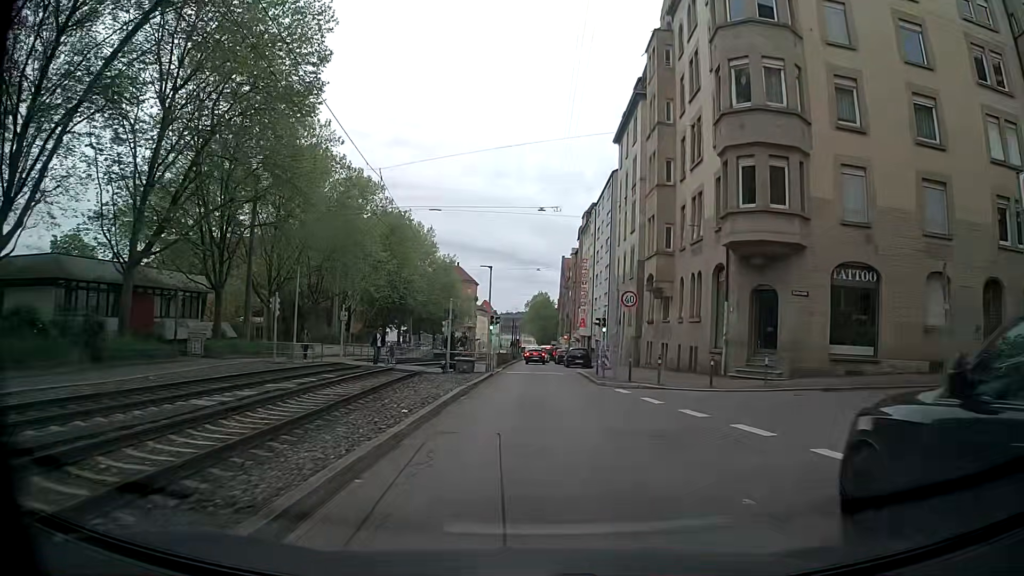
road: tertiary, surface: asphalt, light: Day
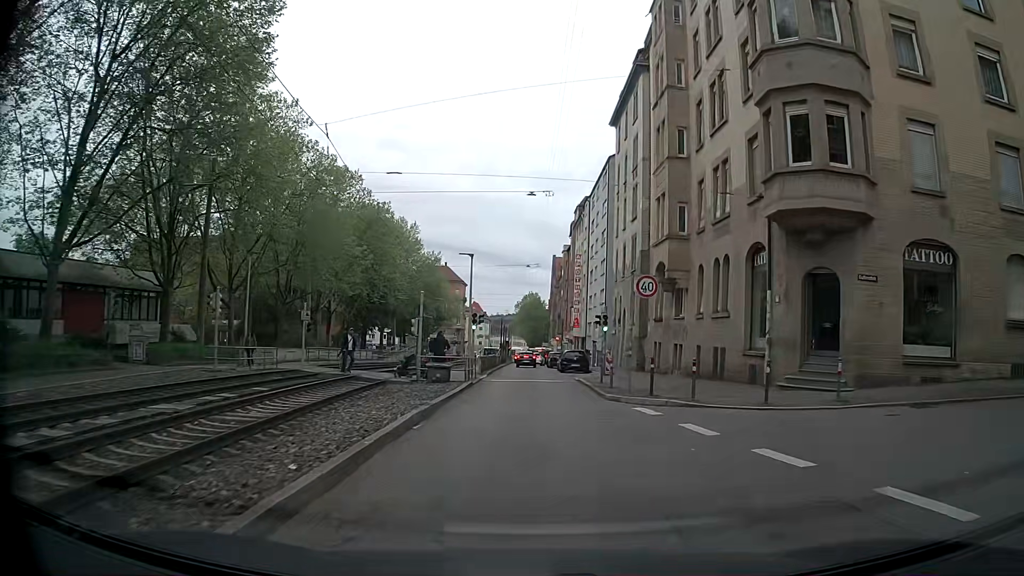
(0.0, +5.4) m; 0°
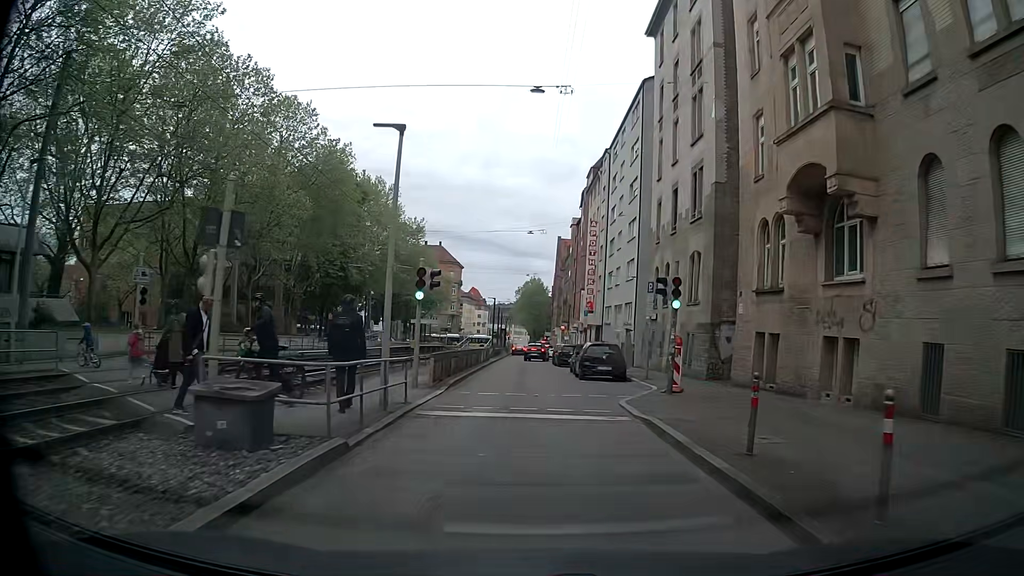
(0.0, +16.2) m; 0°
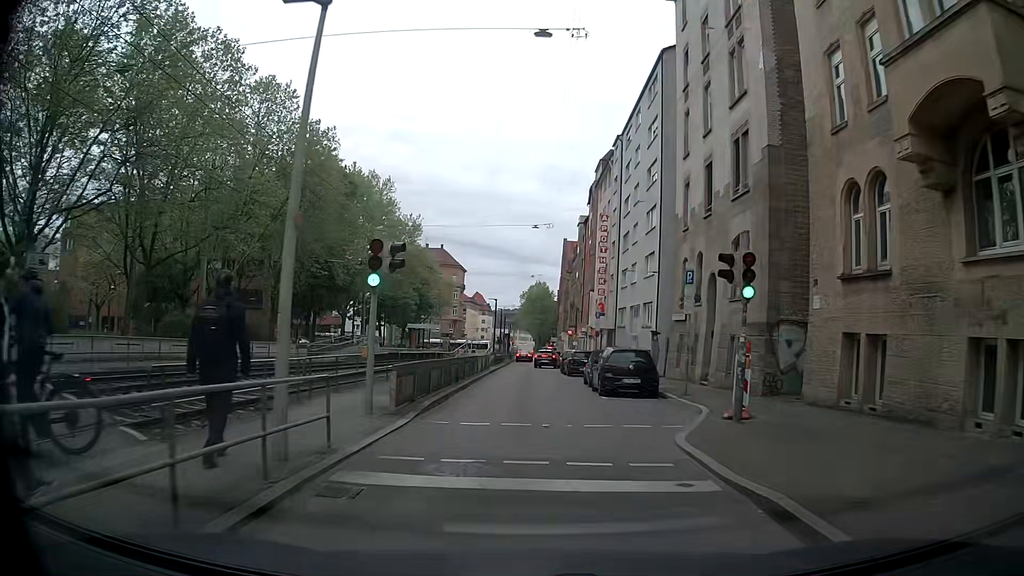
(0.0, +5.4) m; 0°
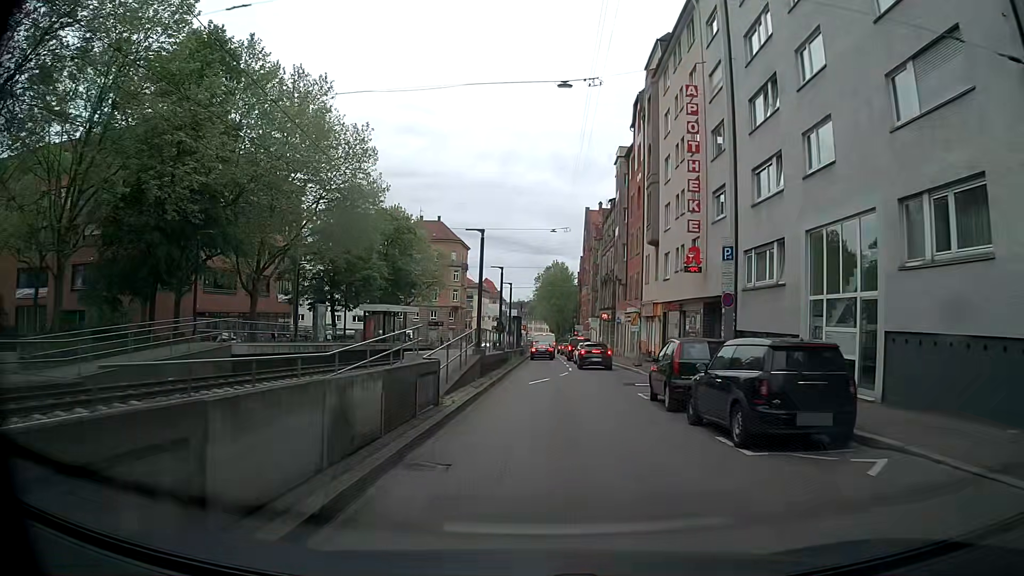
(-0.5, +27.4) m; -2°
